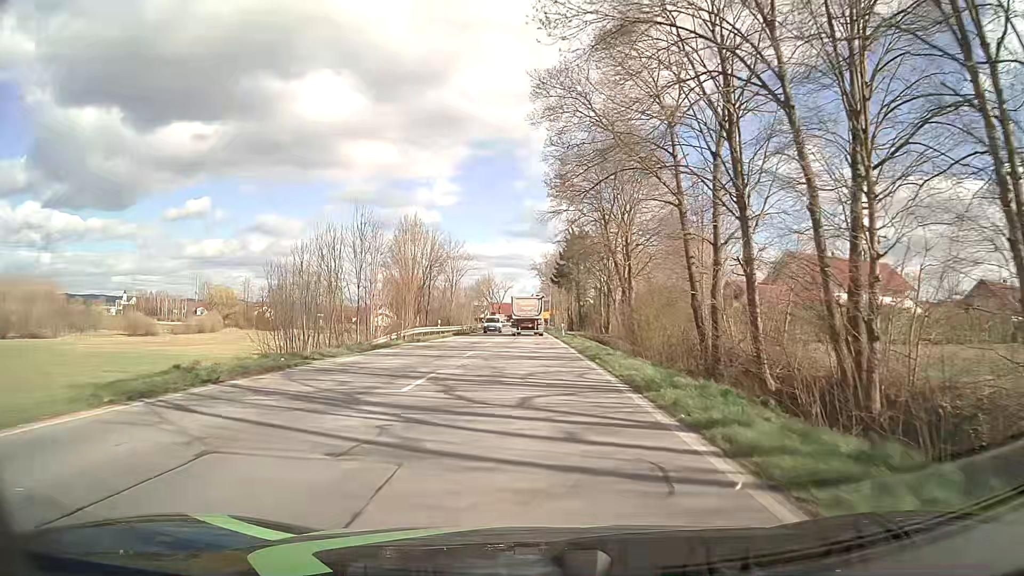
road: primary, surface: asphalt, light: Day
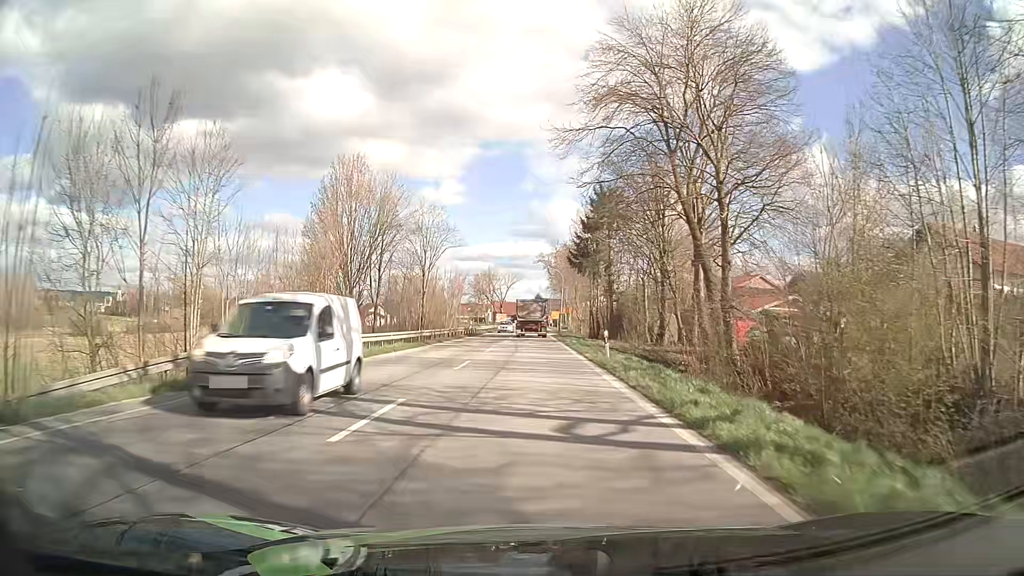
(-0.3, +27.2) m; -1°
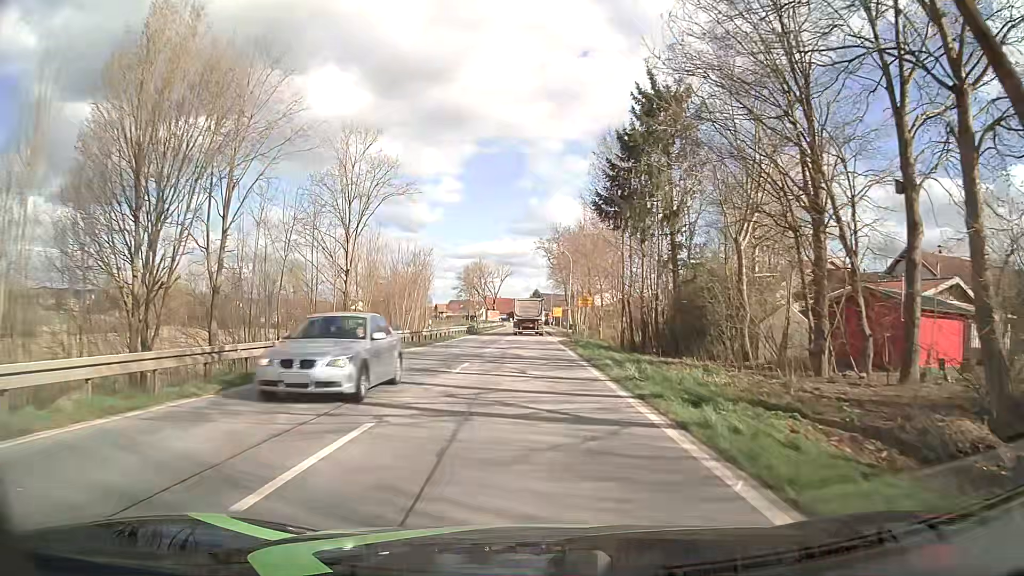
(0.0, +24.9) m; 0°
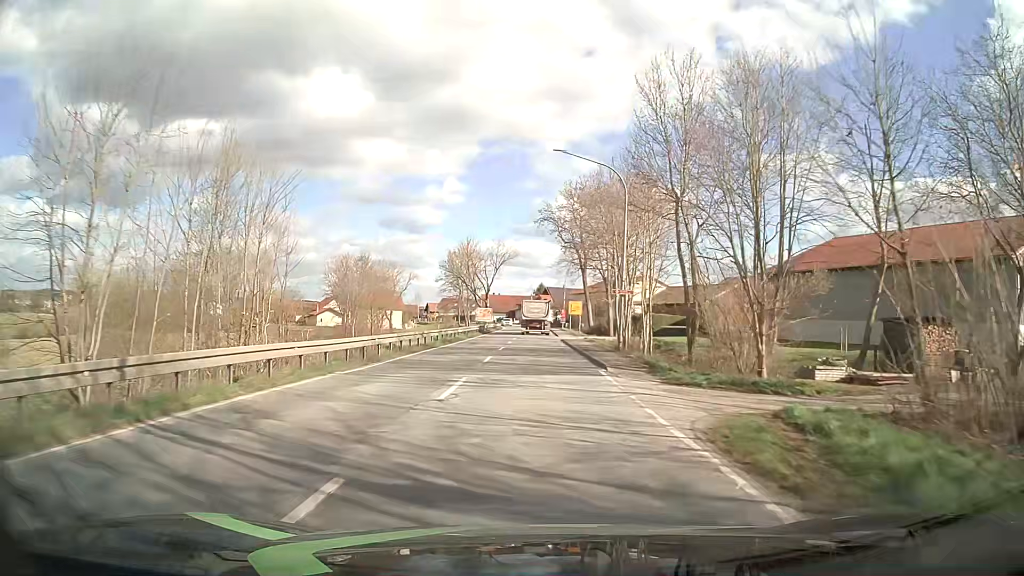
(-0.5, +38.7) m; -1°
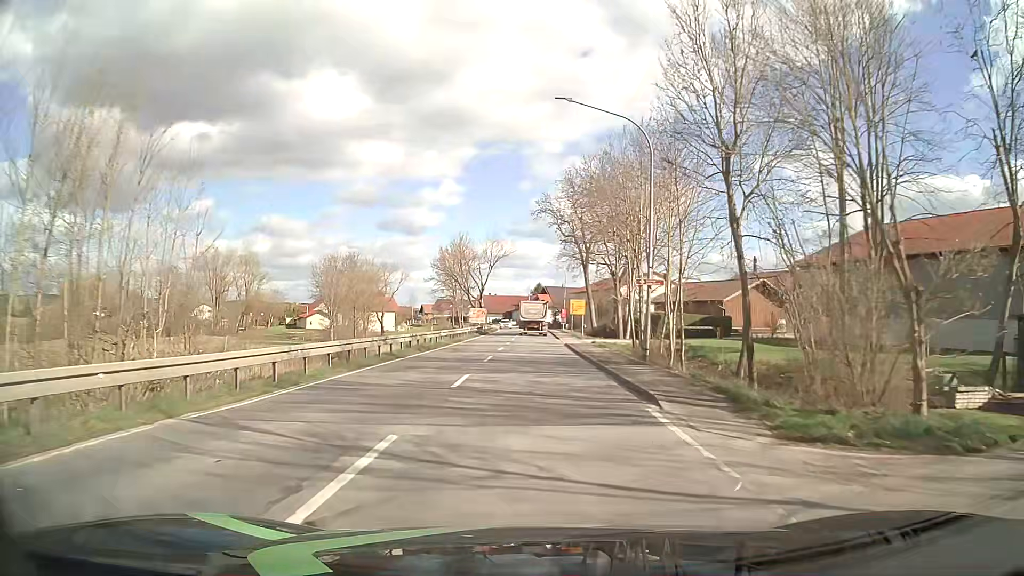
(0.0, +7.8) m; 0°
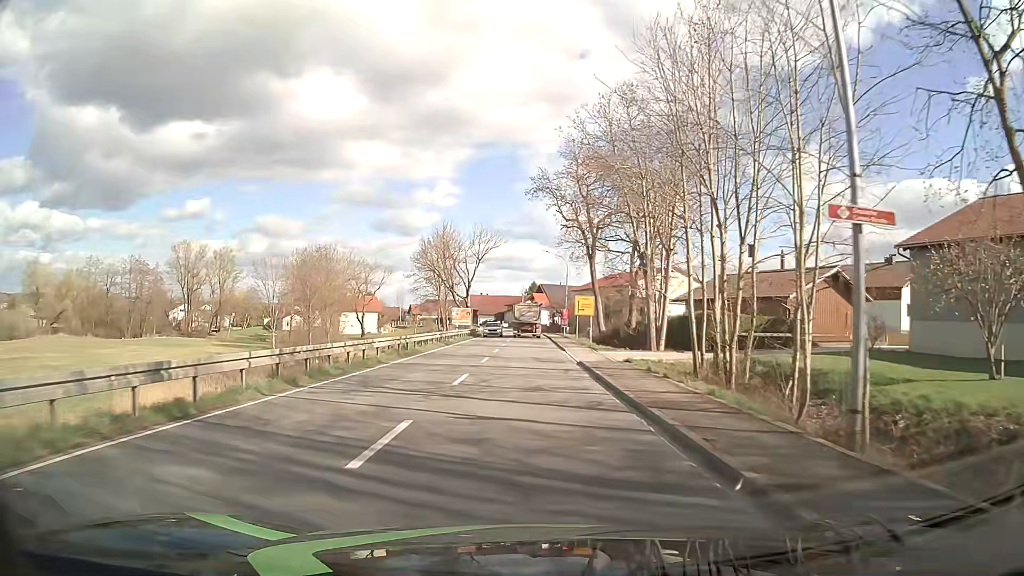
(0.0, +15.7) m; 0°
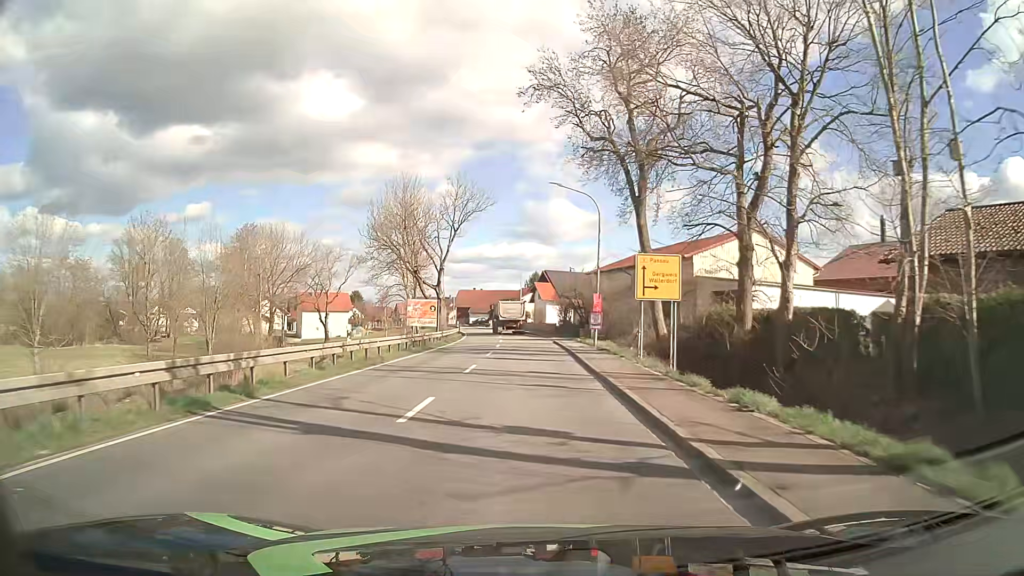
(+0.1, +31.6) m; 0°
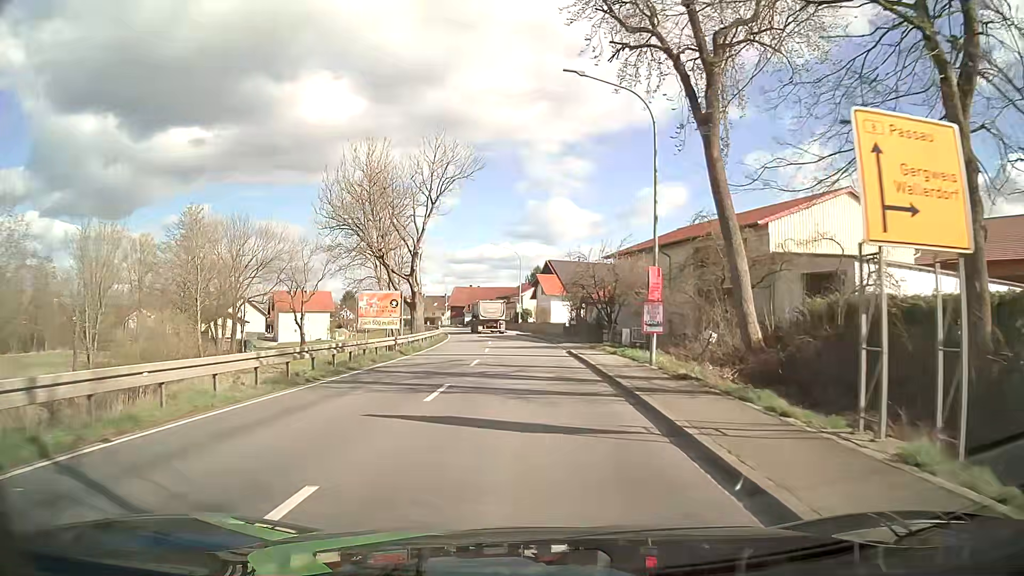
(-0.1, +15.8) m; 0°
